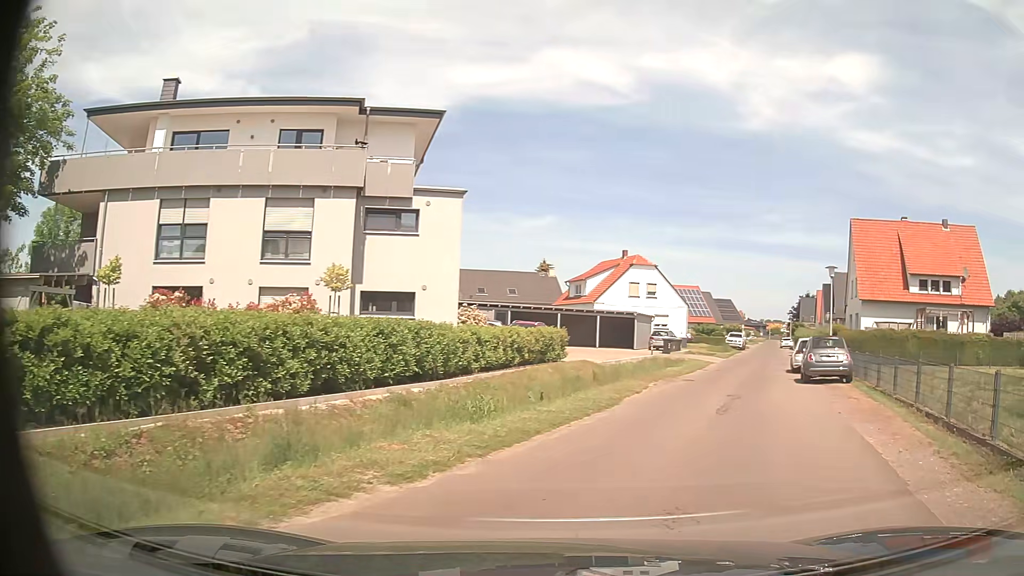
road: residential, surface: asphalt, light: Day
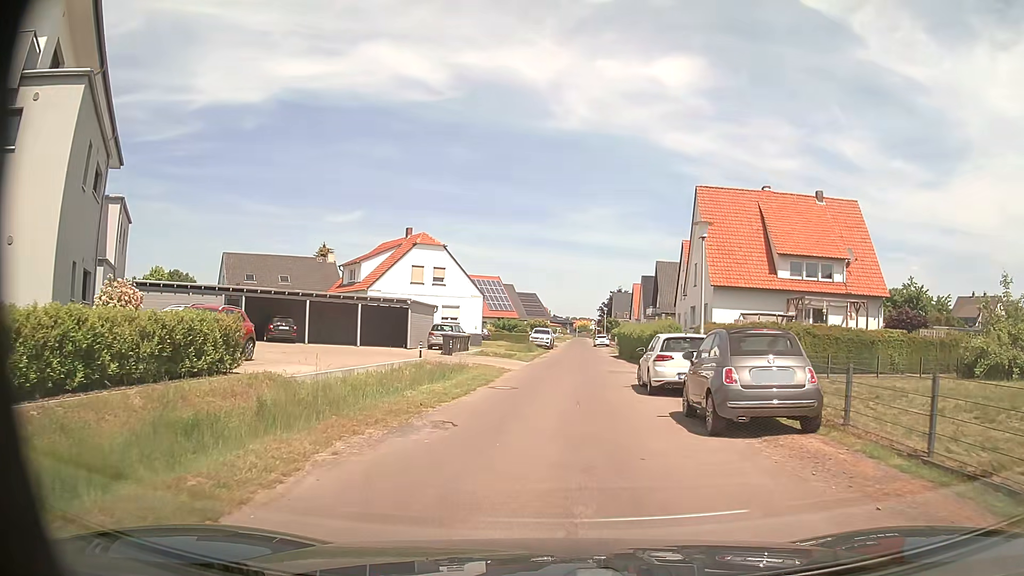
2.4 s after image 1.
(+2.8, +12.2) m; +17°
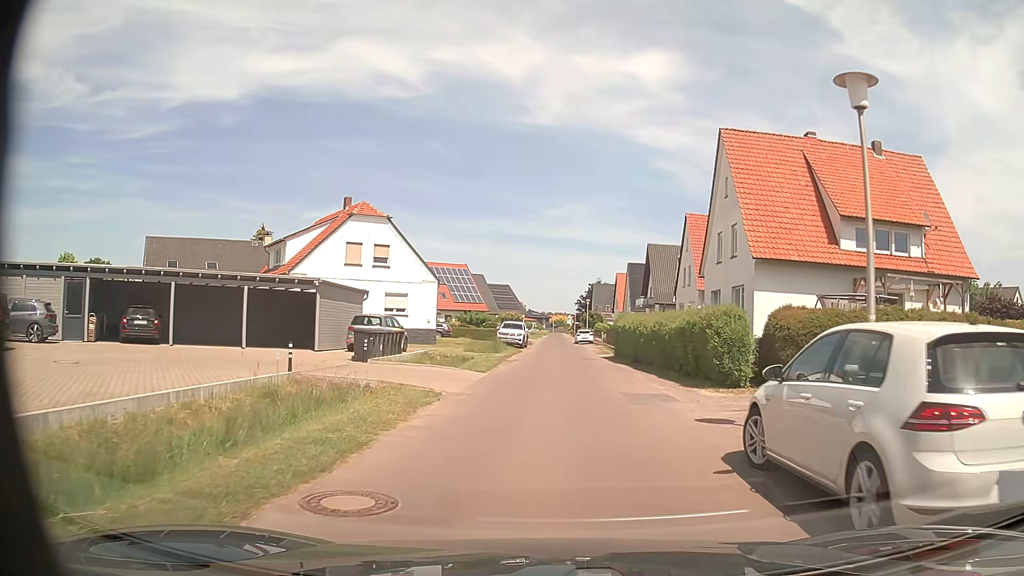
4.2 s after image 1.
(+0.1, +12.1) m; +1°
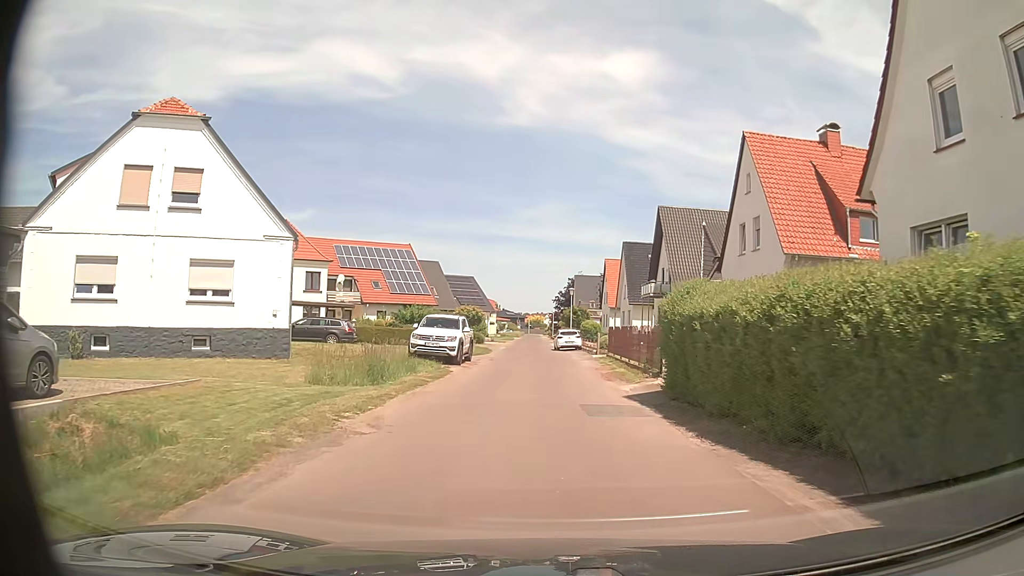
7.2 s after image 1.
(+0.7, +22.1) m; +2°
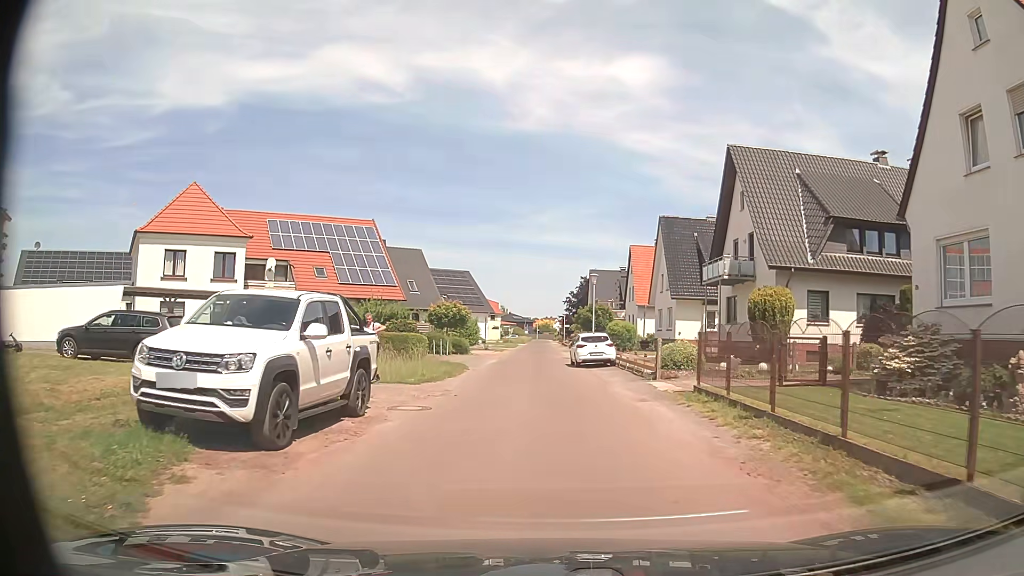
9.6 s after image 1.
(-0.1, +17.9) m; 0°
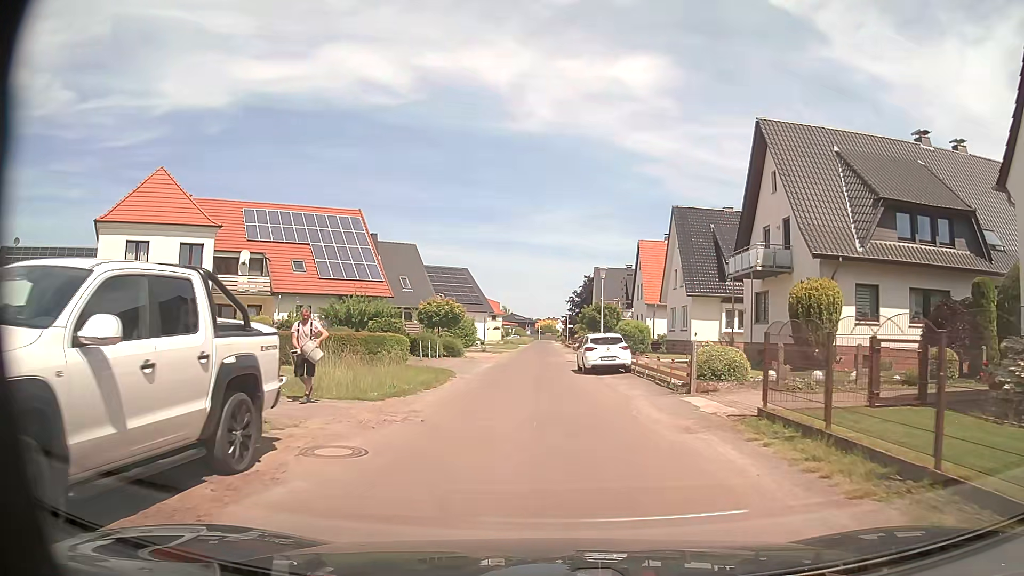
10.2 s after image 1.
(-0.1, +4.5) m; -1°
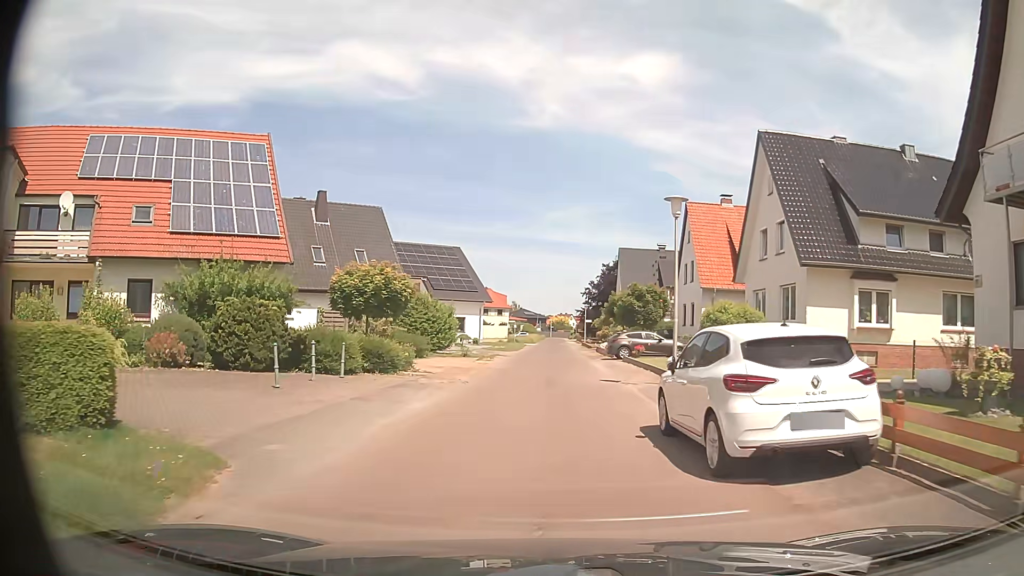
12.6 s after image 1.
(-0.2, +18.0) m; -1°
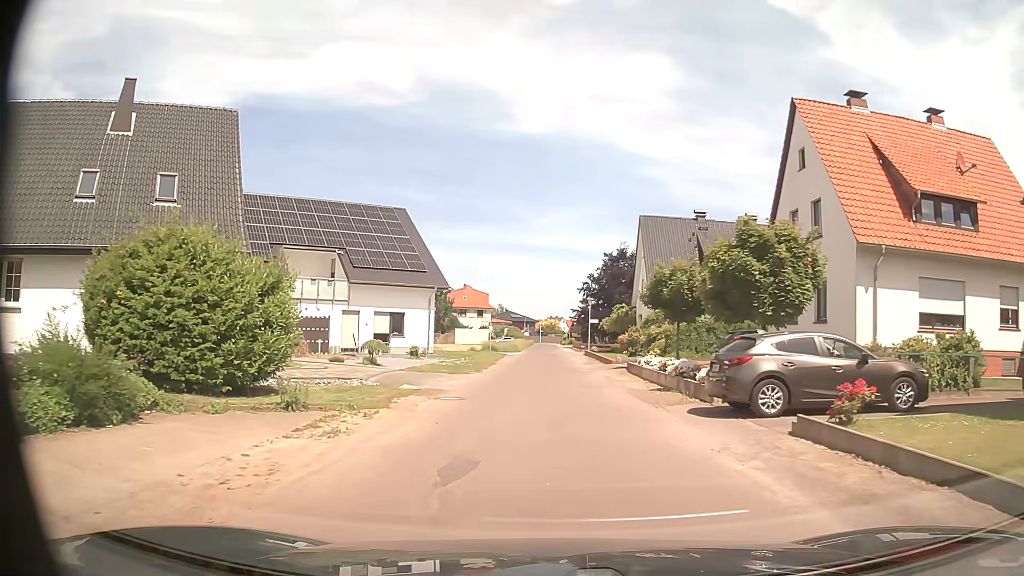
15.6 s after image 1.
(-0.2, +23.2) m; 0°
(0, +10) (0, +20) (0, +30) (+1, +40) (+1, +50) (+1, +60) (+1, +70) (+1, +80) (+1, +90) (+1, +100) m
